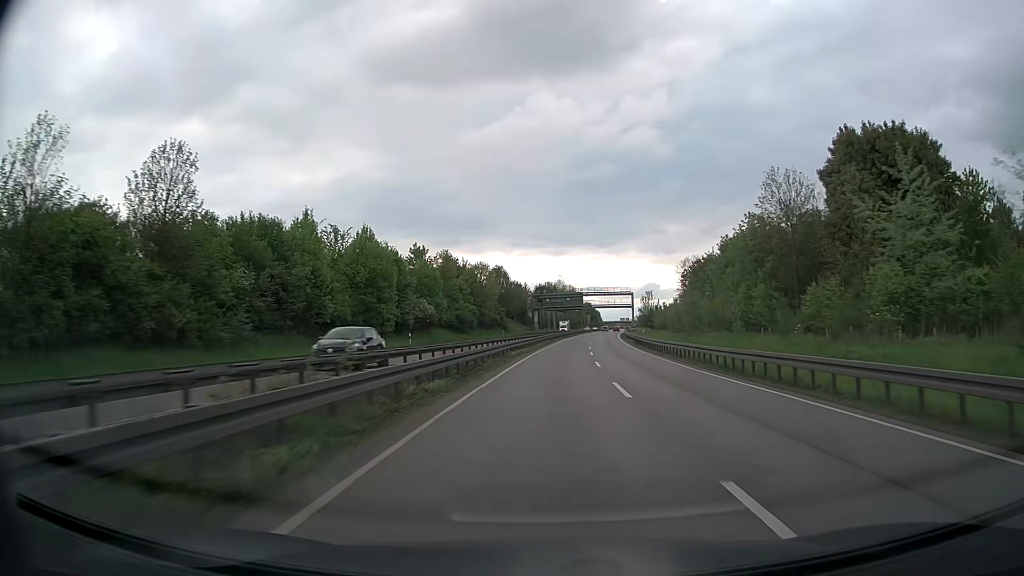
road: trunk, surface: asphalt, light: Day
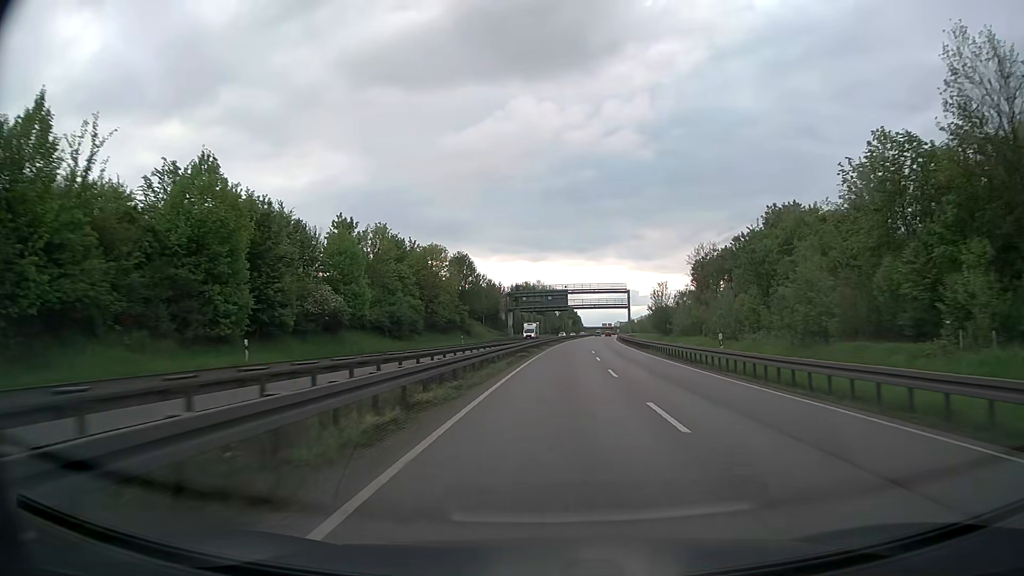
(+0.4, +28.8) m; +2°
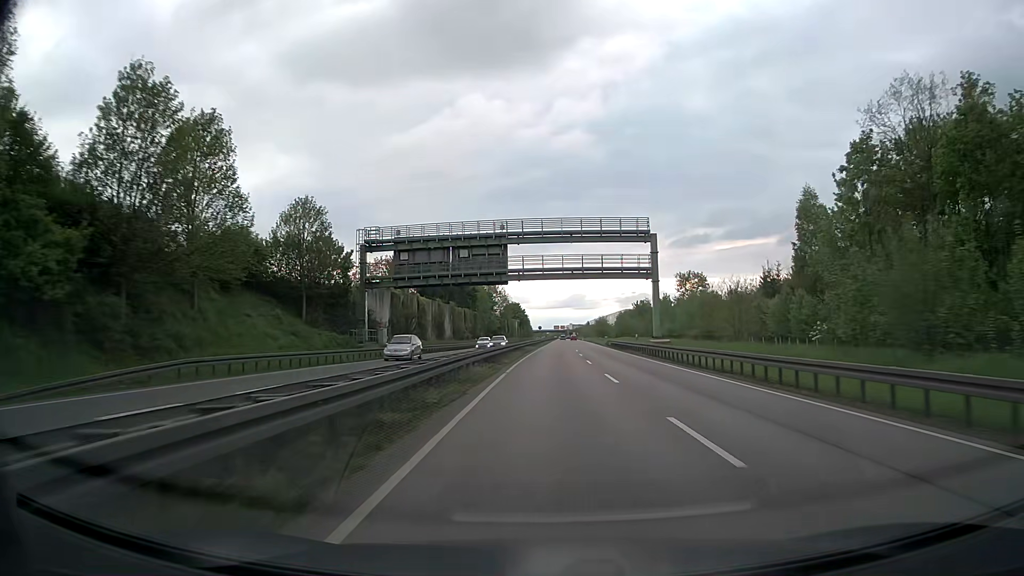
(+3.4, +74.7) m; +5°
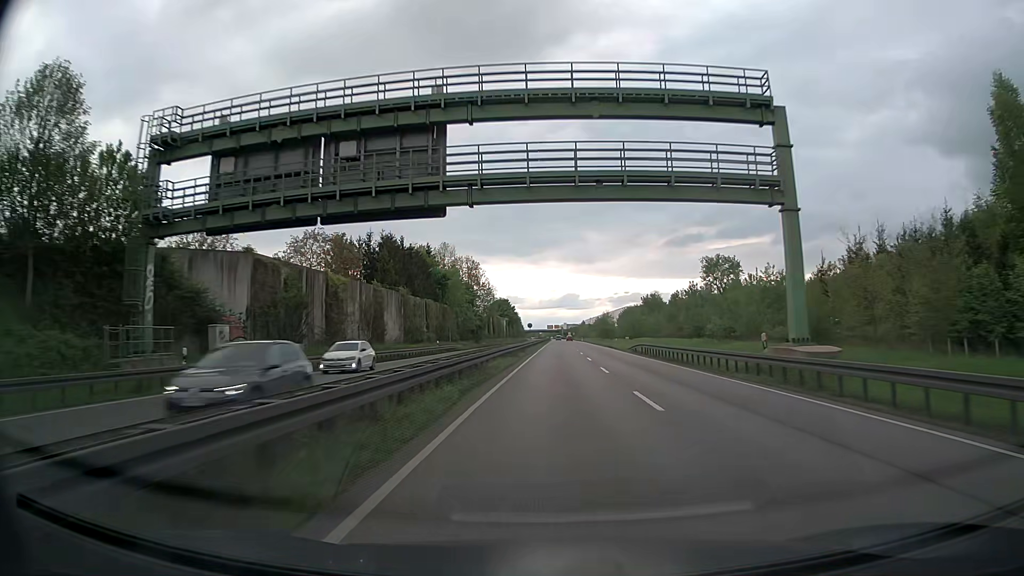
(+0.3, +30.9) m; +1°
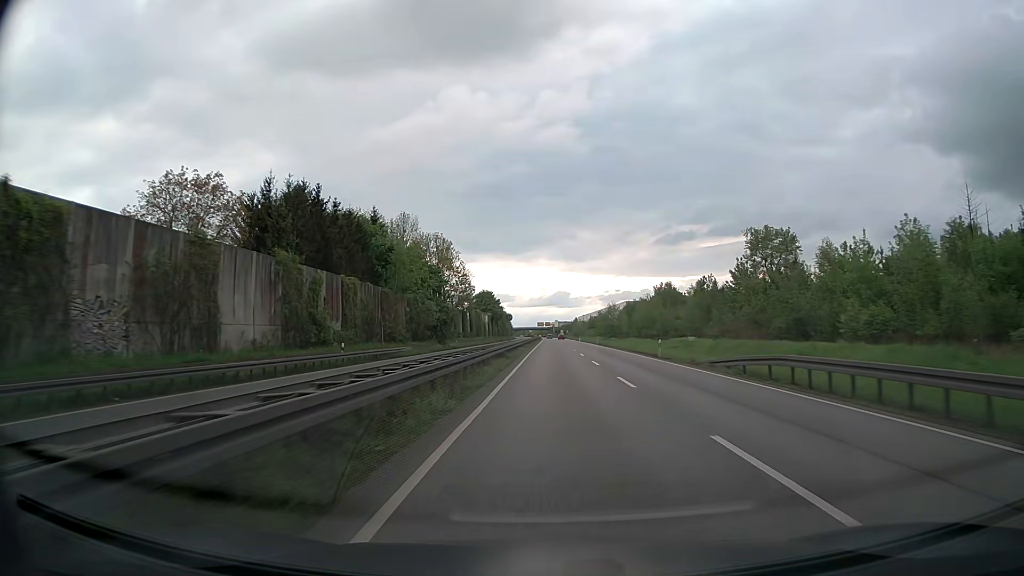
(+0.1, +31.3) m; 0°
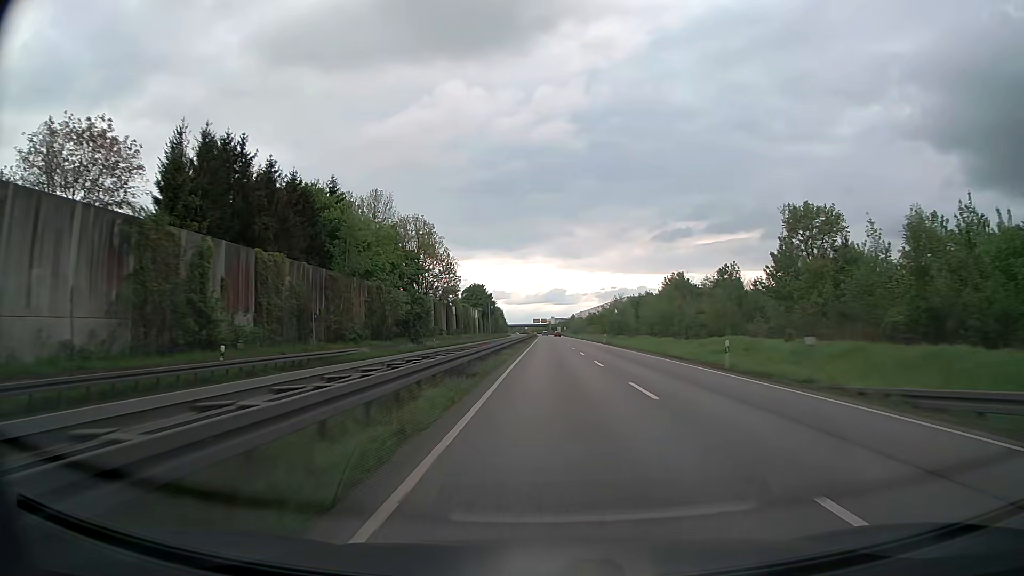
(+0.1, +15.4) m; 0°
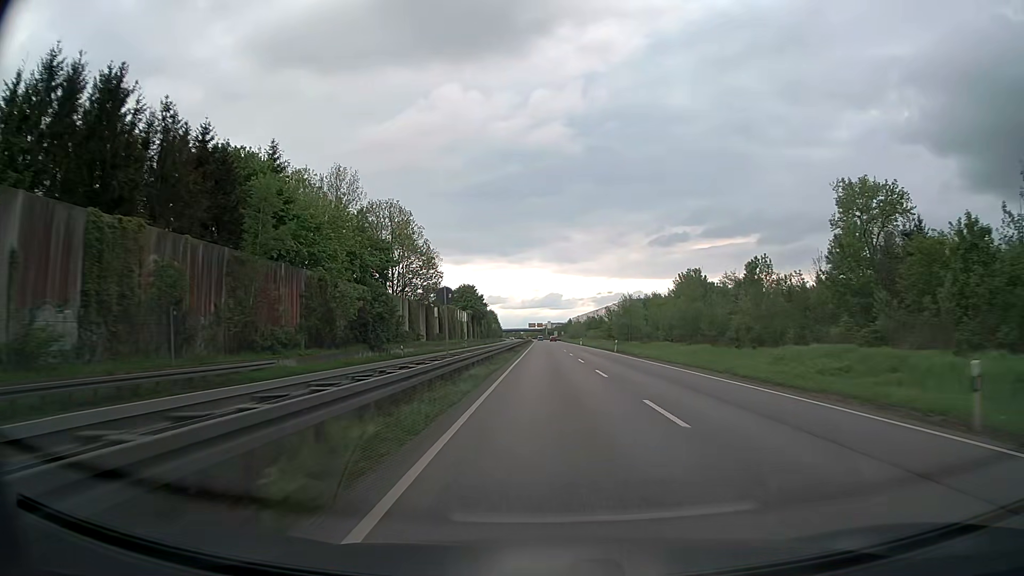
(+0.1, +15.3) m; 0°
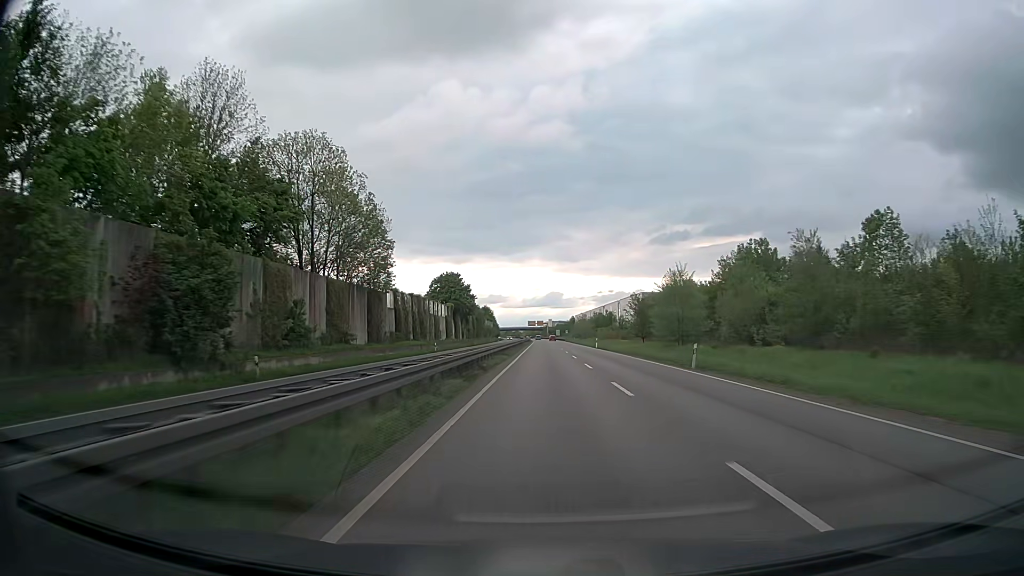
(0.0, +31.0) m; 0°
(0, +10) (0, +20) (0, +30) (0, +40) (0, +50) (0, +60) (0, +70) (0, +80) (0, +90) (0, +100) m
